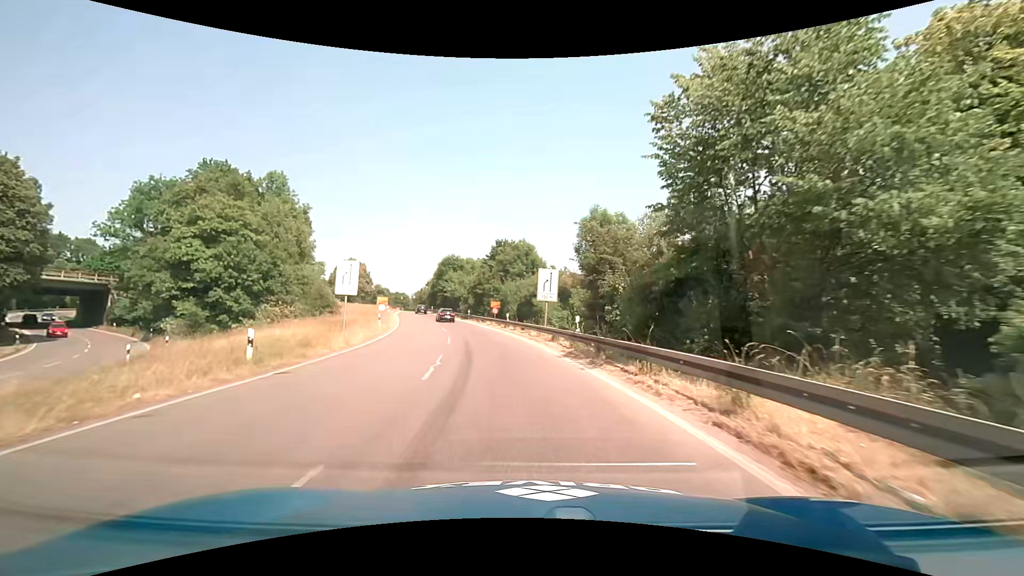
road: trunk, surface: asphalt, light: Day
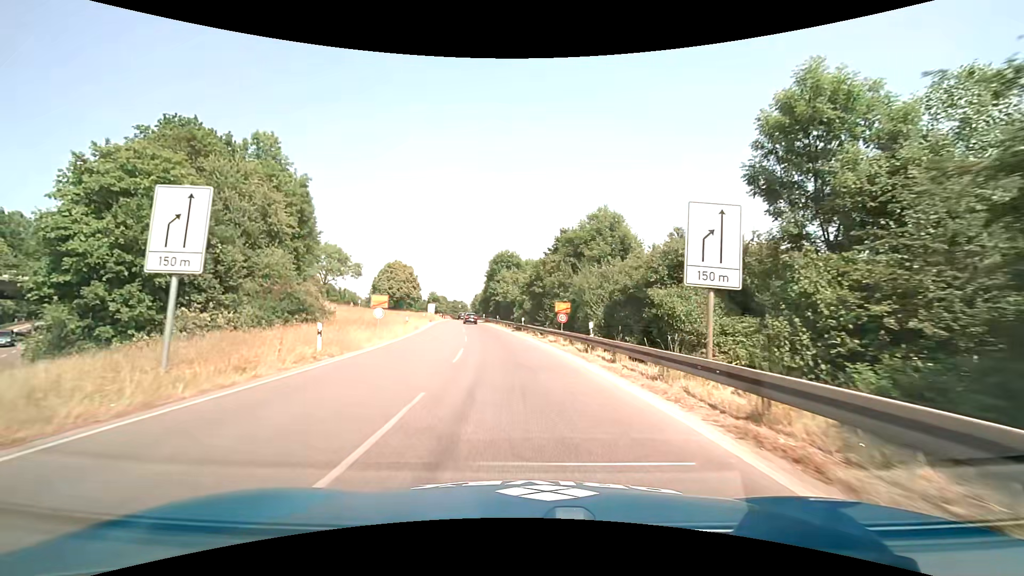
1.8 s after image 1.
(-1.3, +19.6) m; -7°
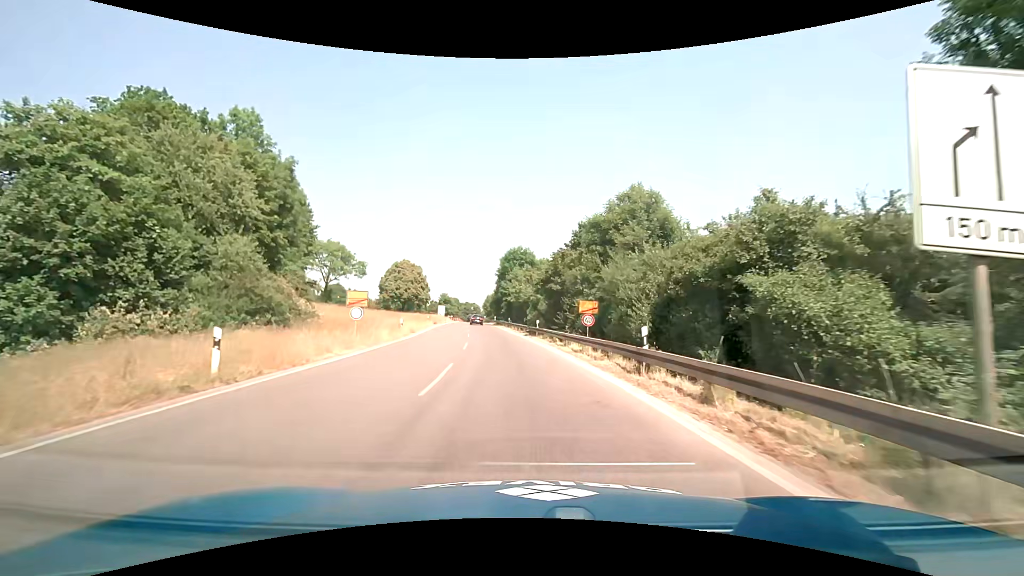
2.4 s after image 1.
(-0.1, +6.4) m; -1°
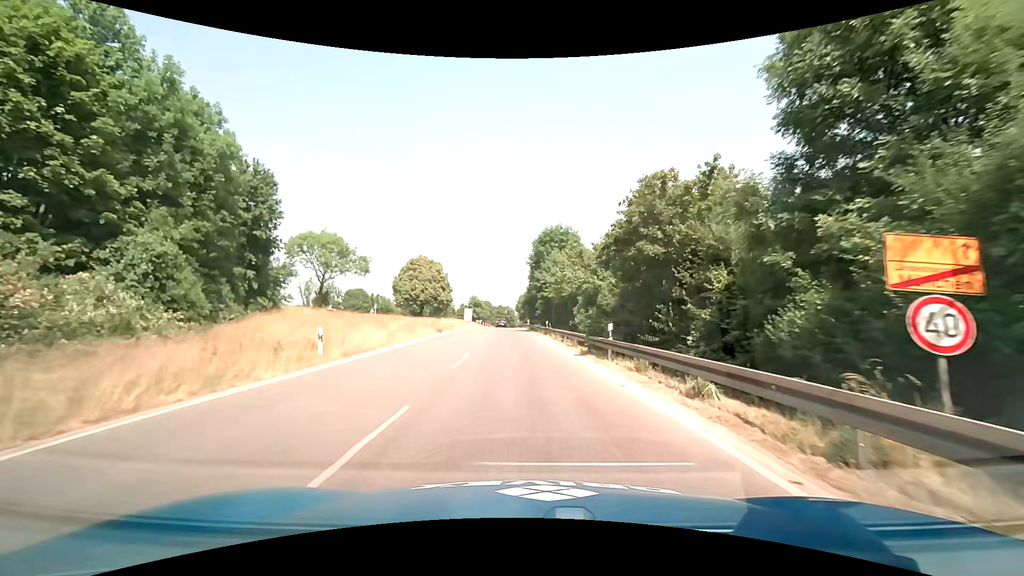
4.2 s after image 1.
(-0.9, +19.1) m; -5°
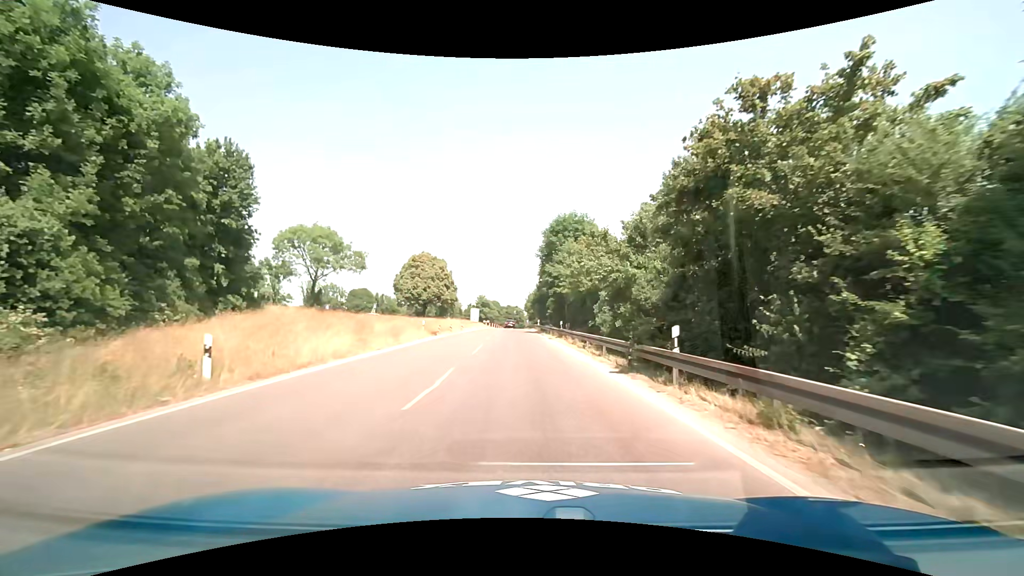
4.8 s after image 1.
(0.0, +6.4) m; -1°
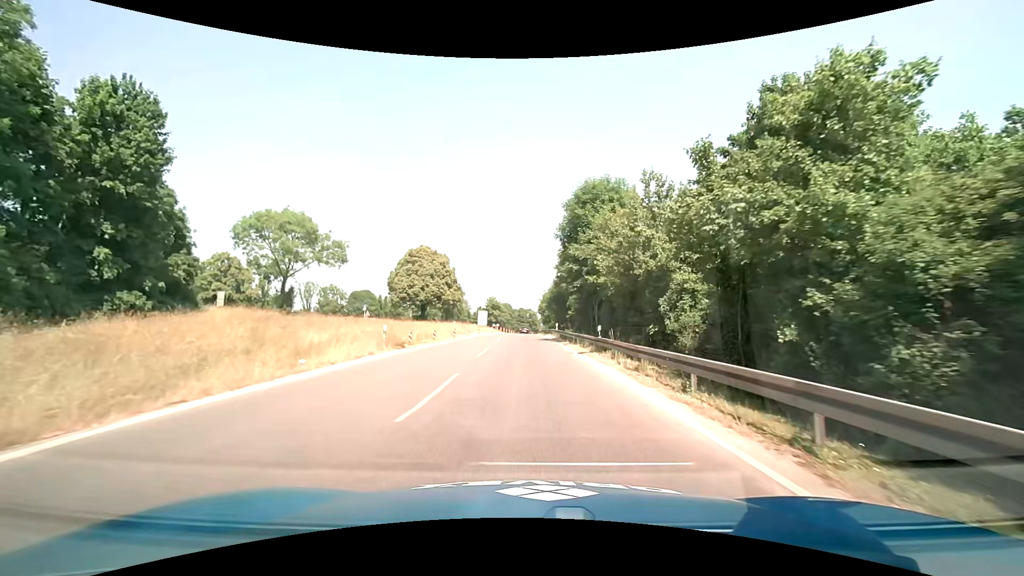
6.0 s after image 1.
(-0.2, +12.7) m; -2°
(0, +10) (0, +20) (0, +30) (0, +40) (0, +50) (0, +60) (0, +70) (0, +80) (0, +90) (0, +100) m
